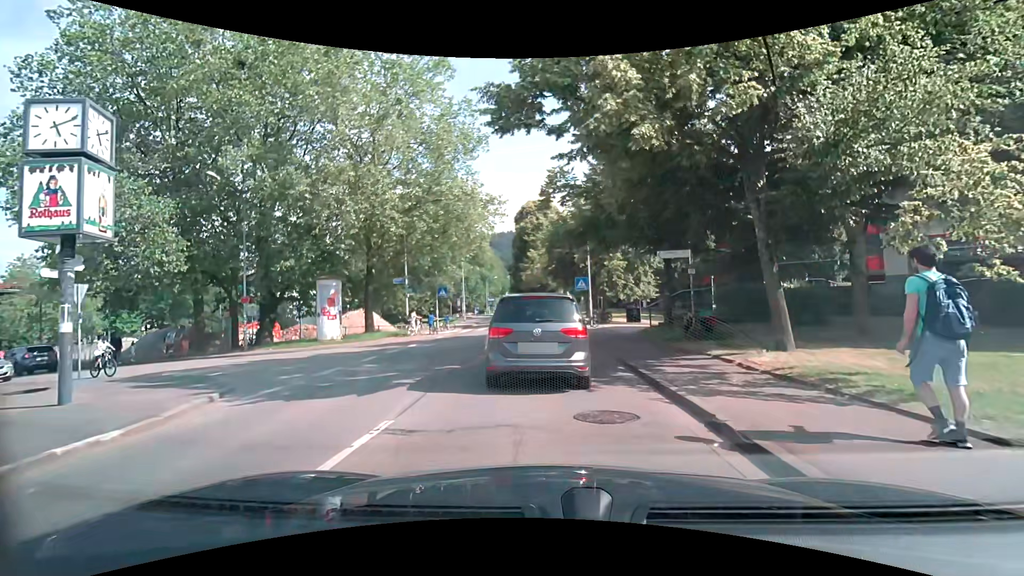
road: unclassified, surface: asphalt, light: Day
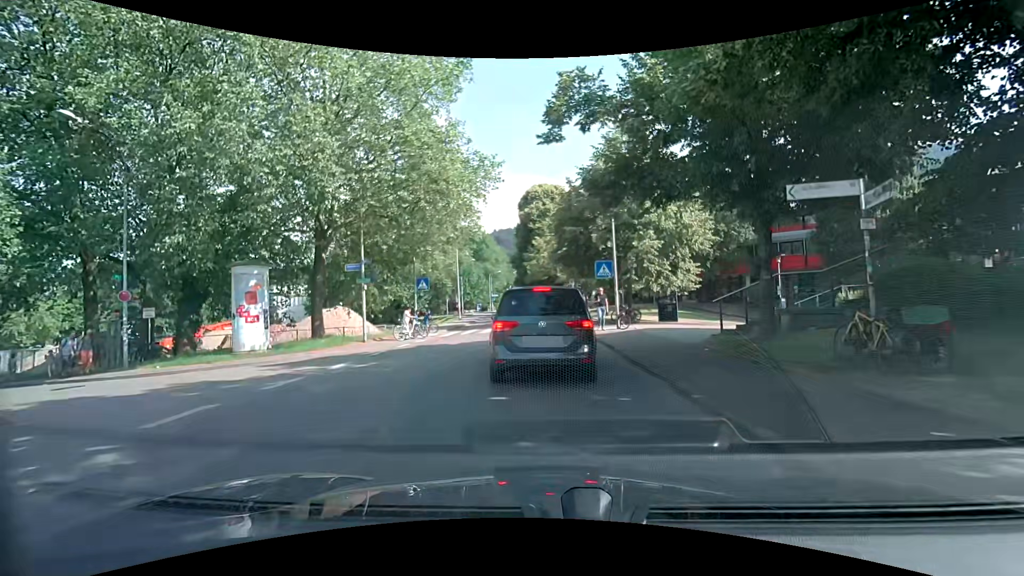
(-0.1, +8.5) m; -1°
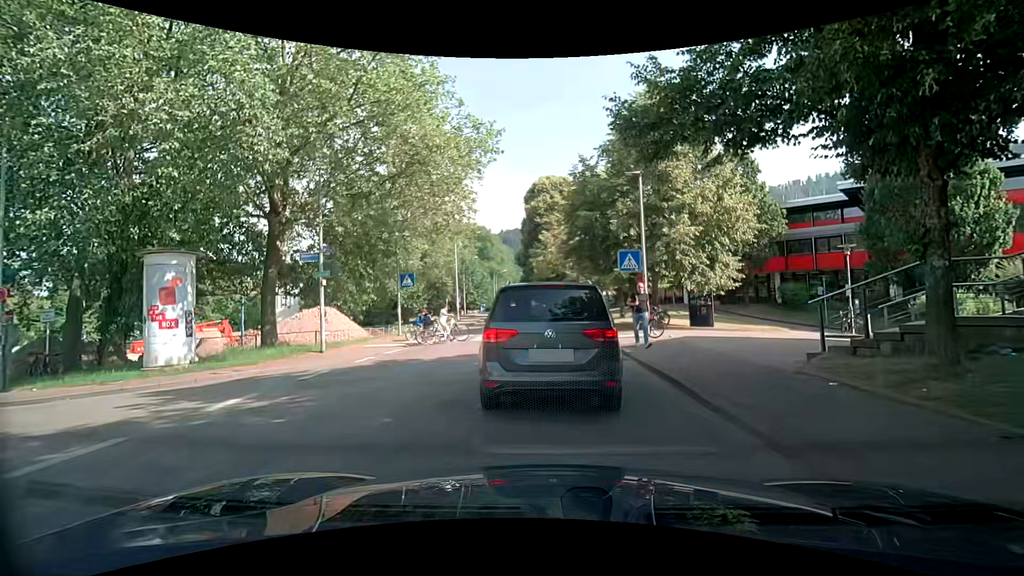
(-0.1, +4.9) m; -1°
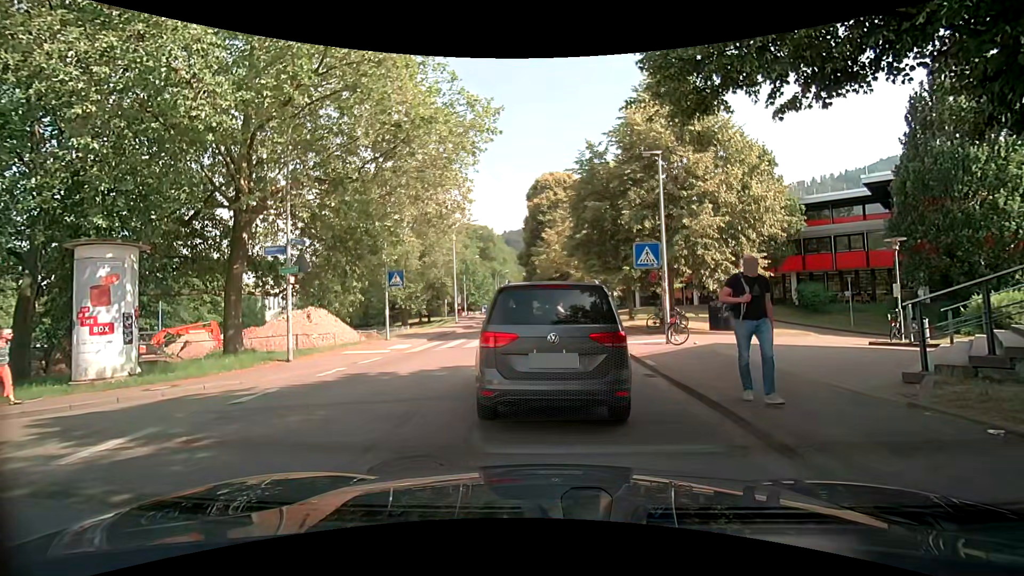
(0.0, +2.4) m; -1°
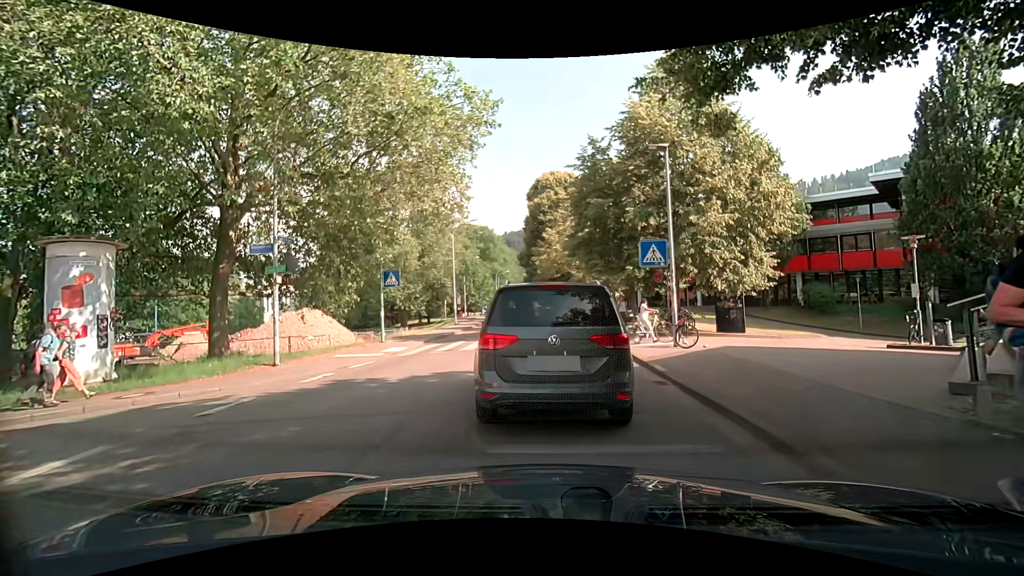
(0.0, +0.8) m; 0°
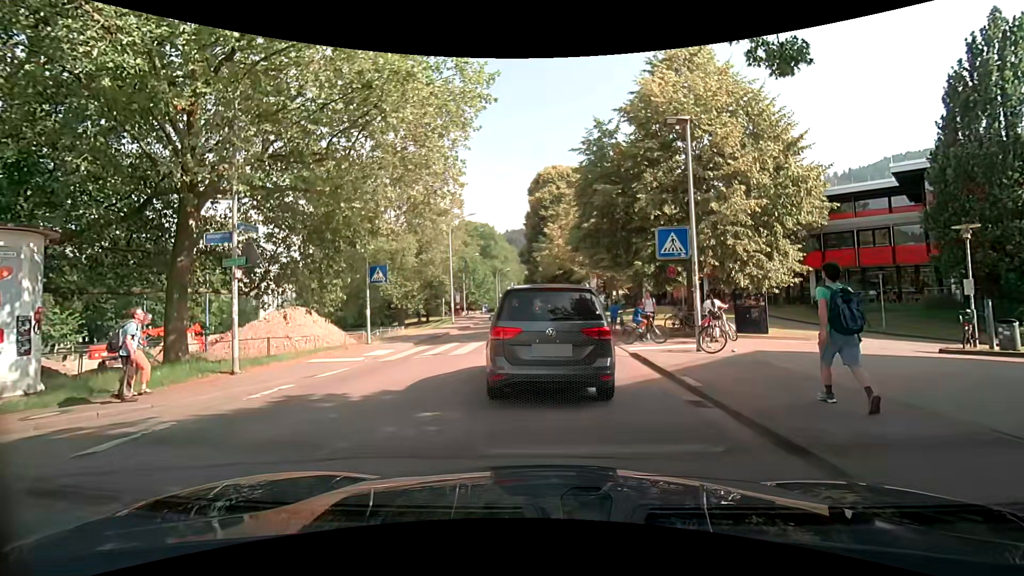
(0.0, +2.0) m; 0°
